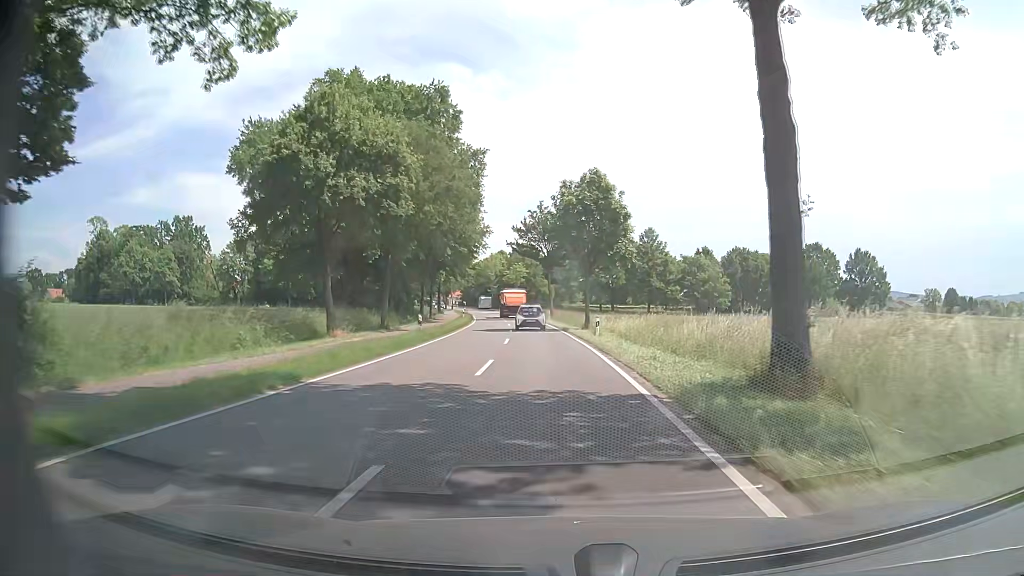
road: tertiary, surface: asphalt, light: Day
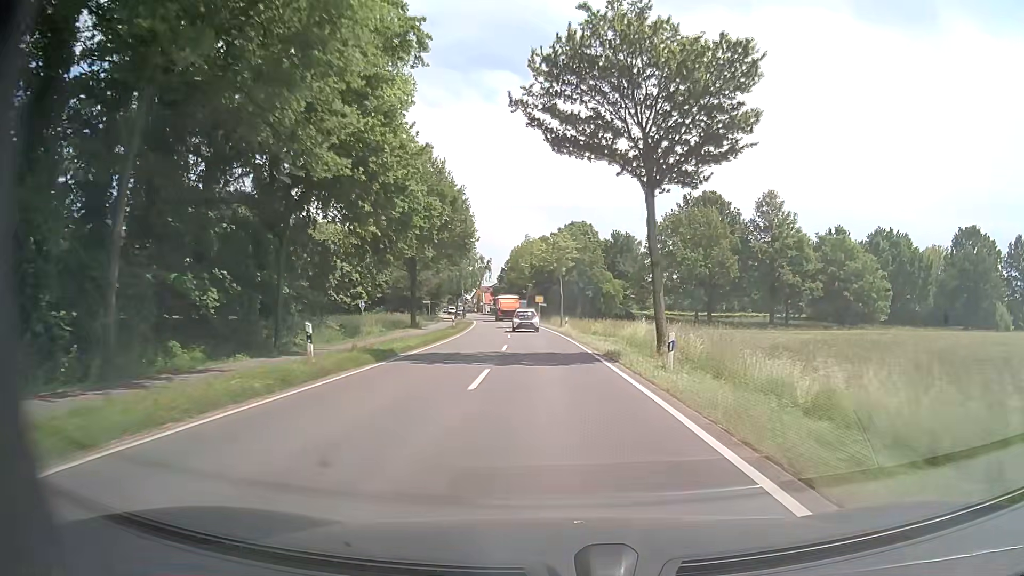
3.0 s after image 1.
(-2.0, +49.7) m; -4°
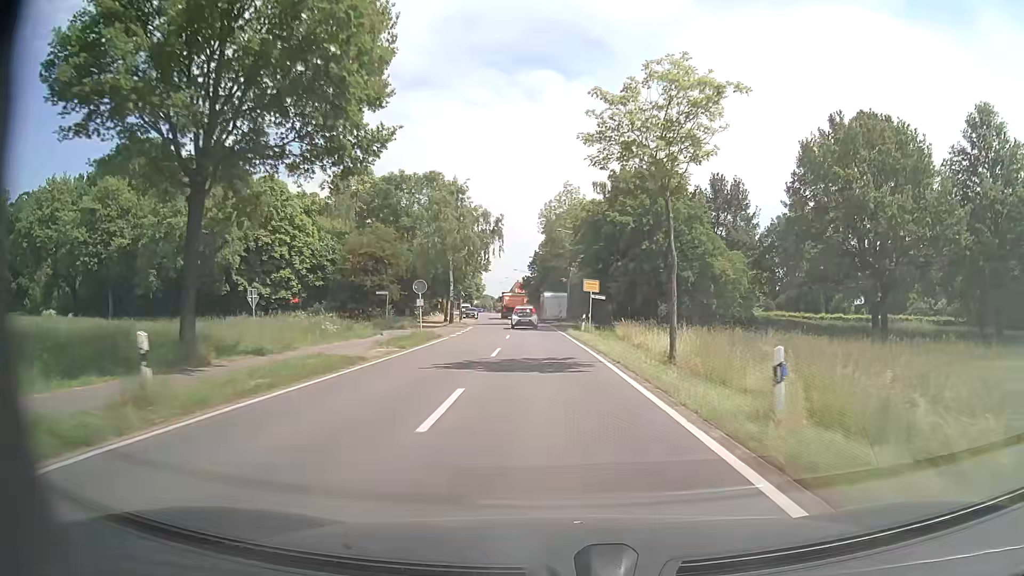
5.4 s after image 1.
(-1.4, +40.5) m; -4°
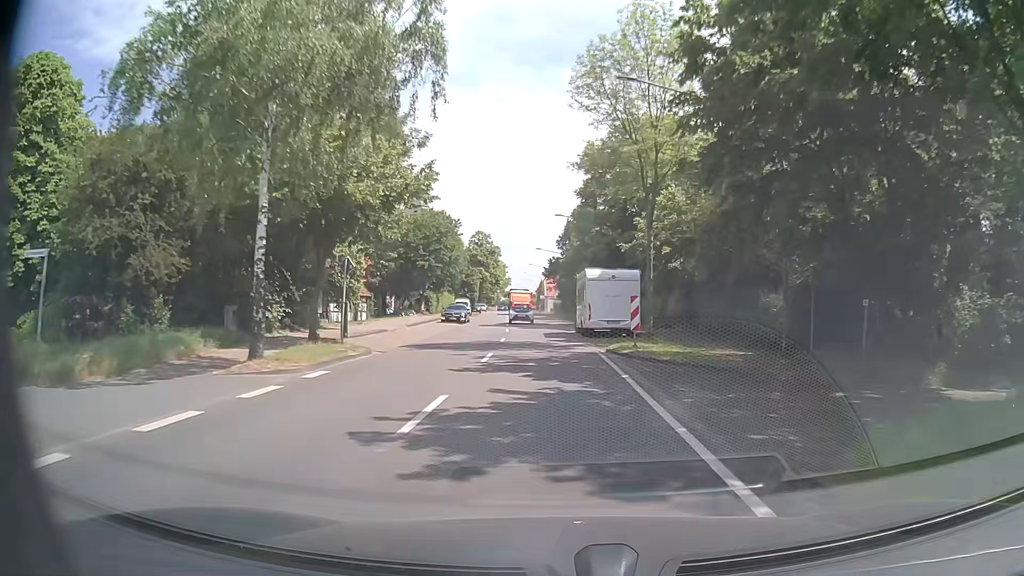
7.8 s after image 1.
(-0.9, +36.3) m; -3°
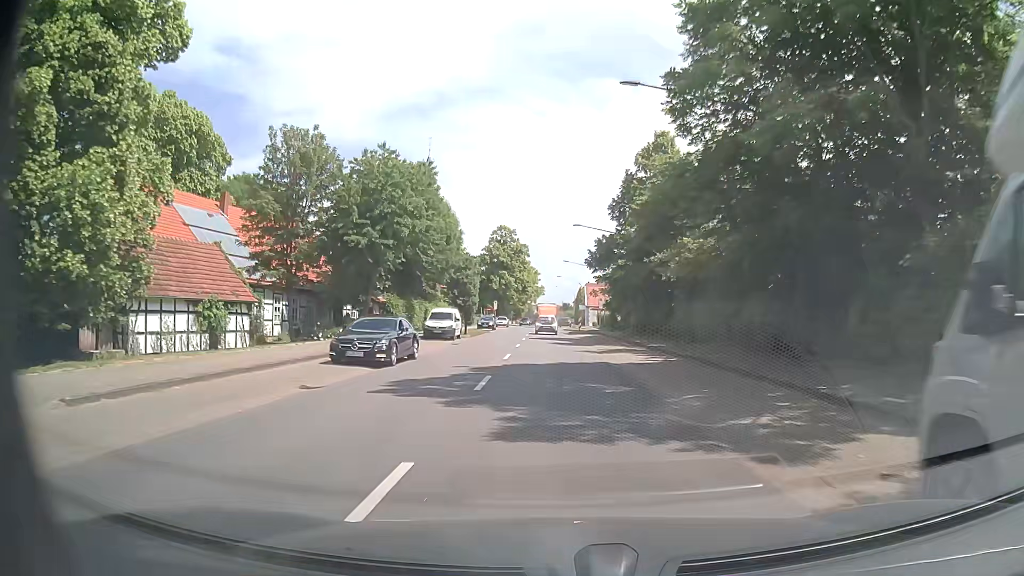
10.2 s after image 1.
(-0.9, +30.8) m; -3°
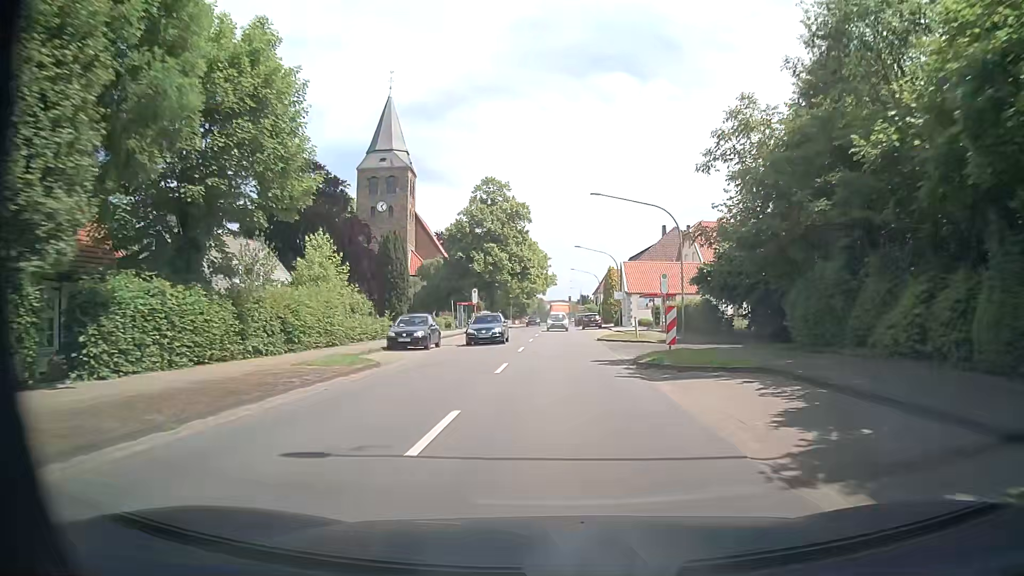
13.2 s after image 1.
(-0.8, +41.6) m; -1°
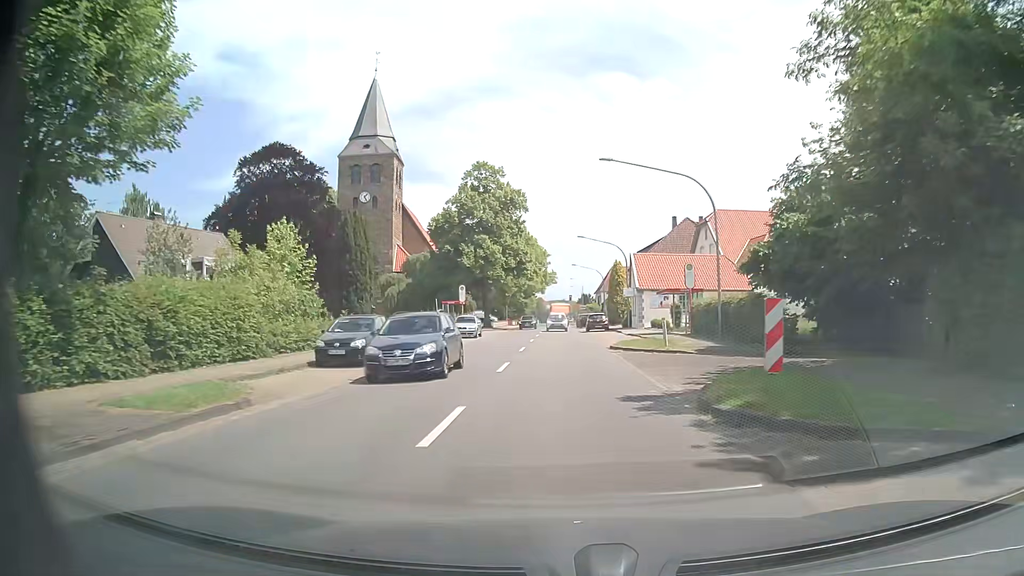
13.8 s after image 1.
(0.0, +8.5) m; 0°
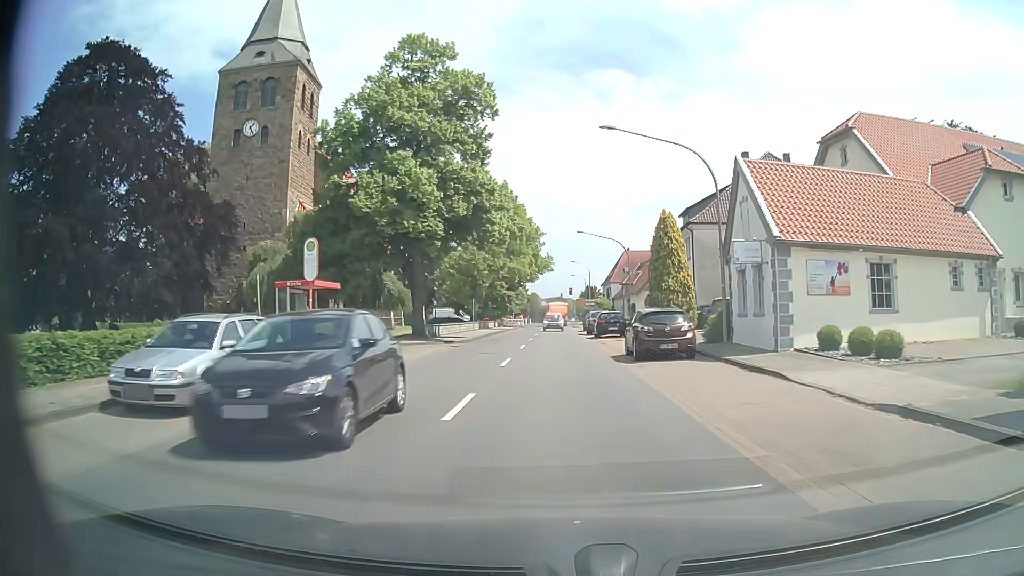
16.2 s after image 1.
(+0.3, +34.0) m; +1°
(0, +10) (0, +20) (0, +30) (0, +40) (0, +50) (0, +60) (0, +70) (0, +80) (+1, +90) (+1, +100) m
